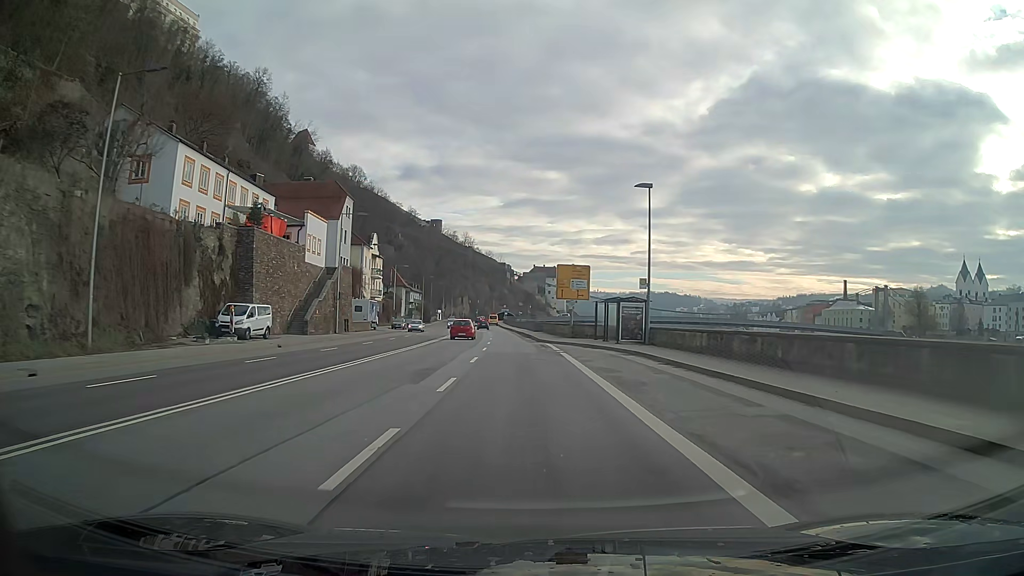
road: primary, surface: asphalt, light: Day
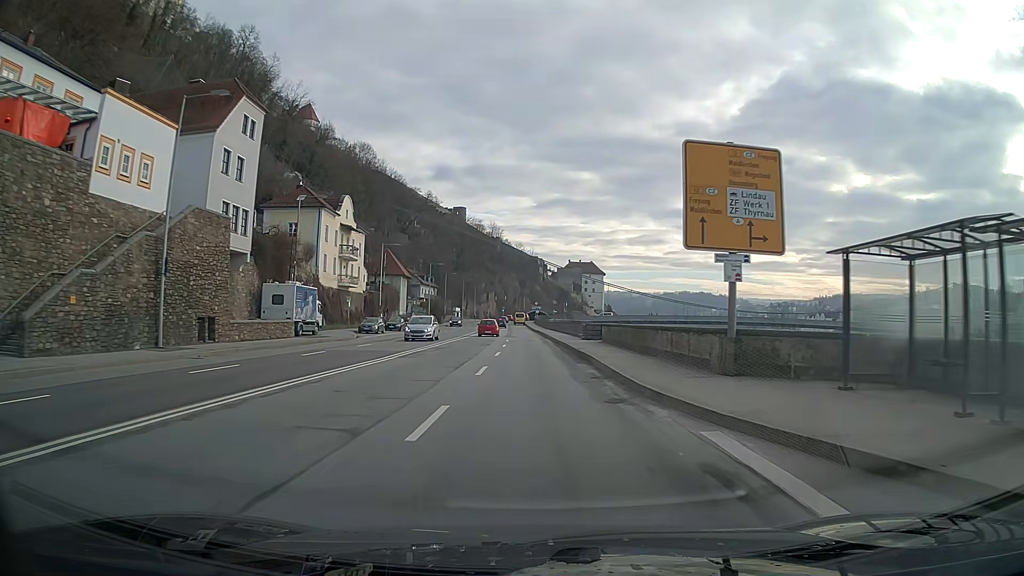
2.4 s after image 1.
(-0.8, +32.5) m; -2°
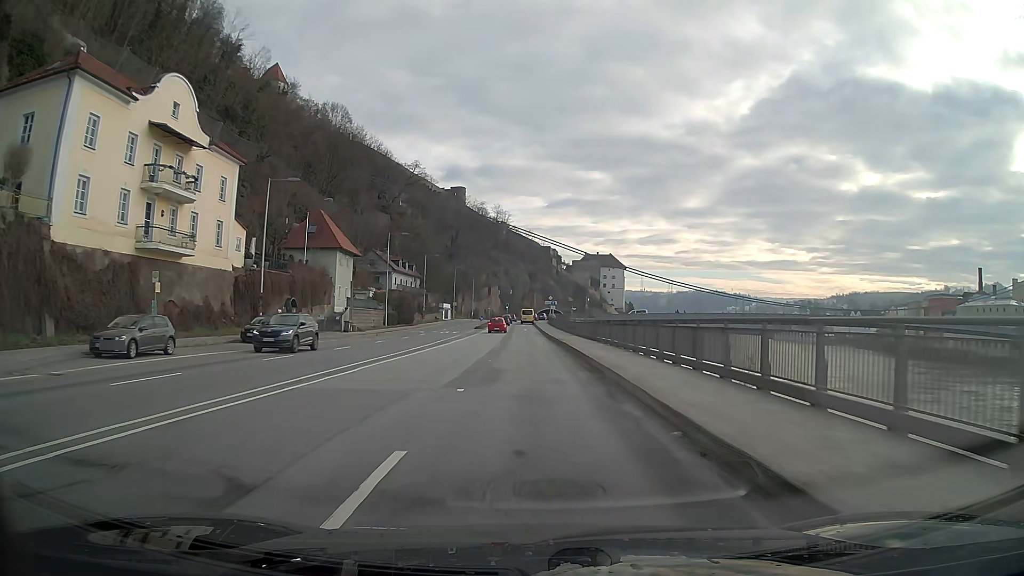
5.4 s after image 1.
(-0.4, +39.8) m; -1°
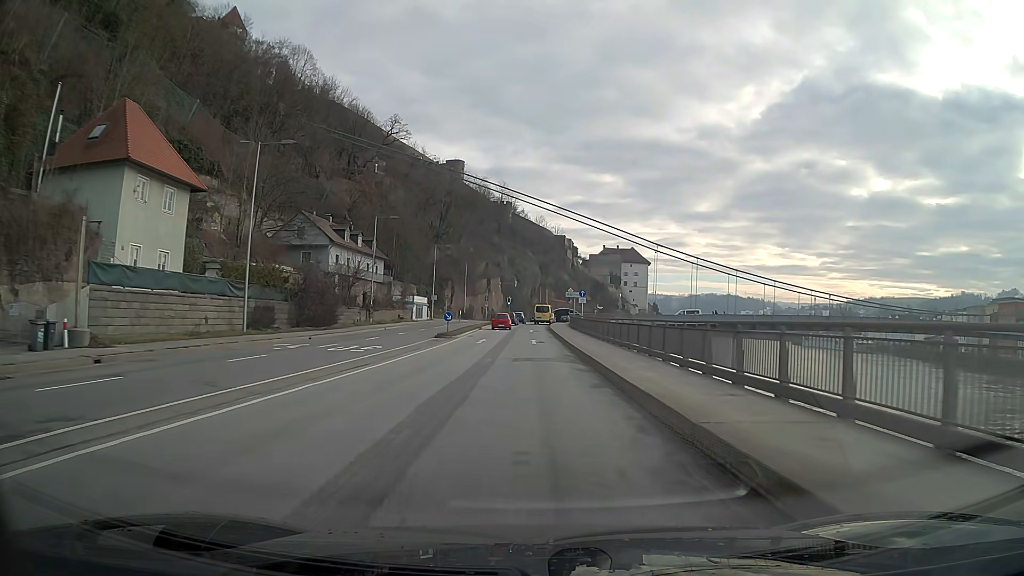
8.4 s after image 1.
(-0.4, +38.7) m; -1°
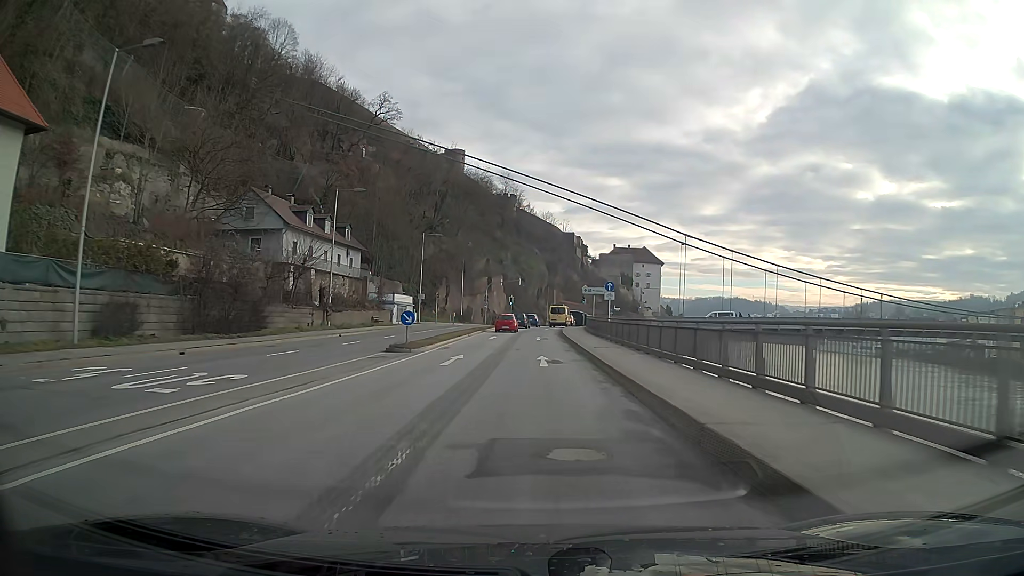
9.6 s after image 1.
(-0.1, +15.1) m; 0°
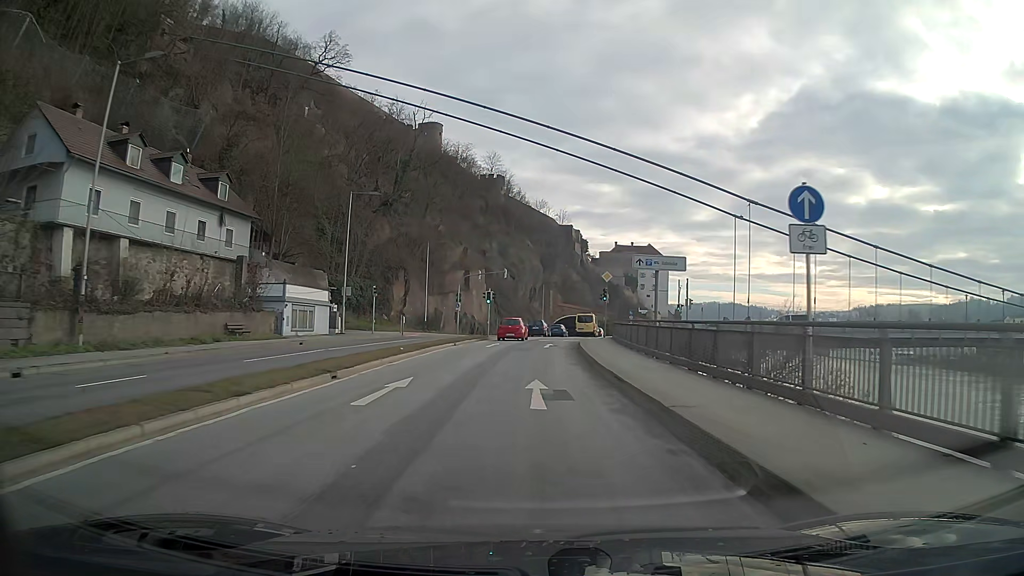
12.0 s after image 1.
(+0.2, +28.6) m; +1°
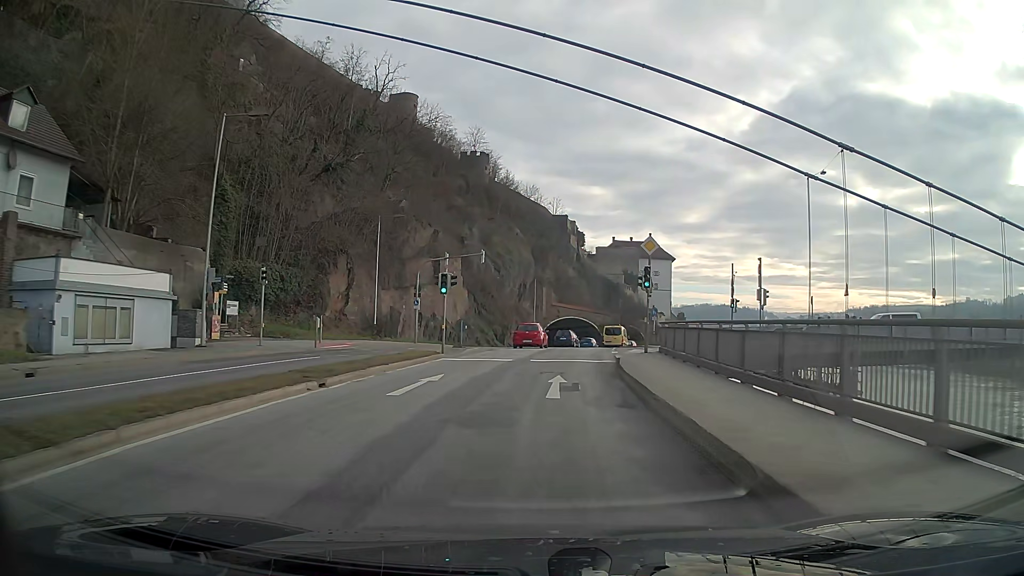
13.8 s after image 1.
(+0.1, +20.3) m; +1°
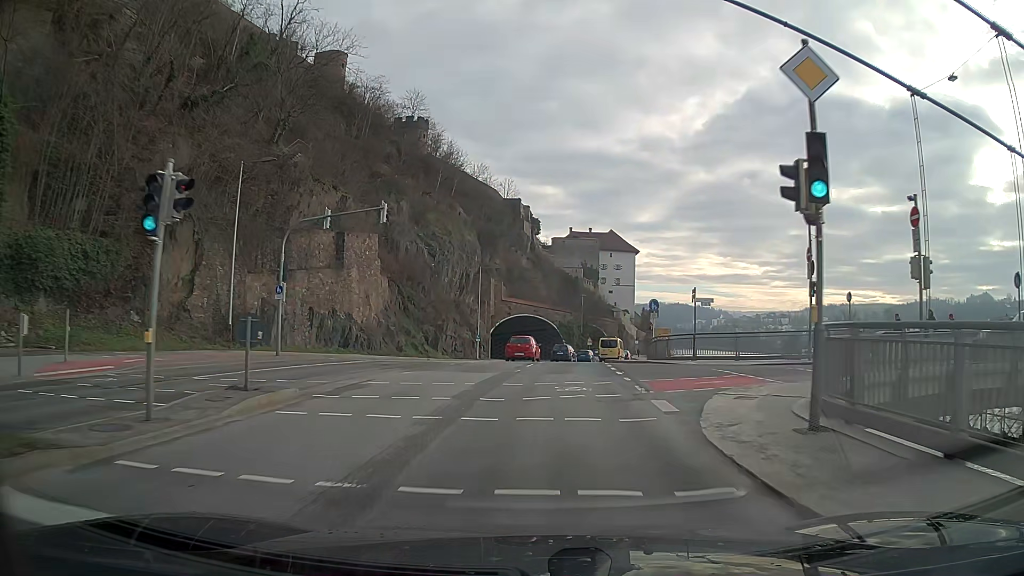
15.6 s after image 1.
(+0.7, +19.8) m; +4°
